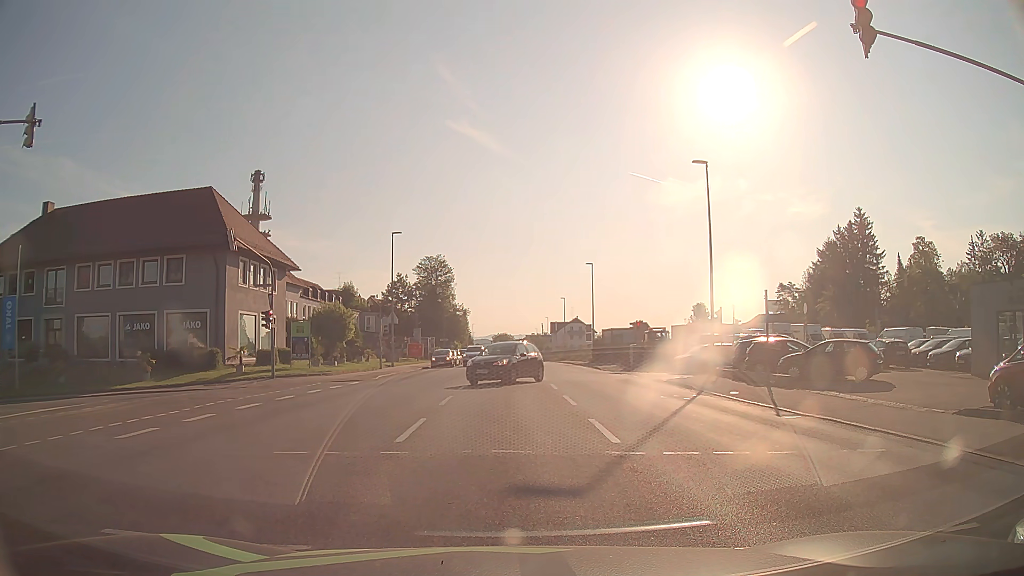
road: tertiary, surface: asphalt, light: Day
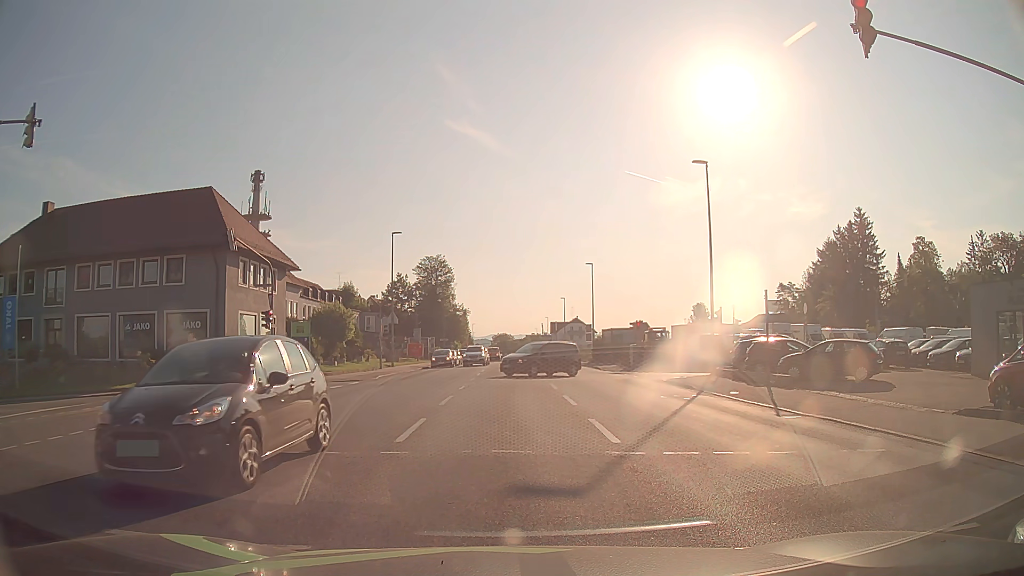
(0.0, 0.0) m; 0°
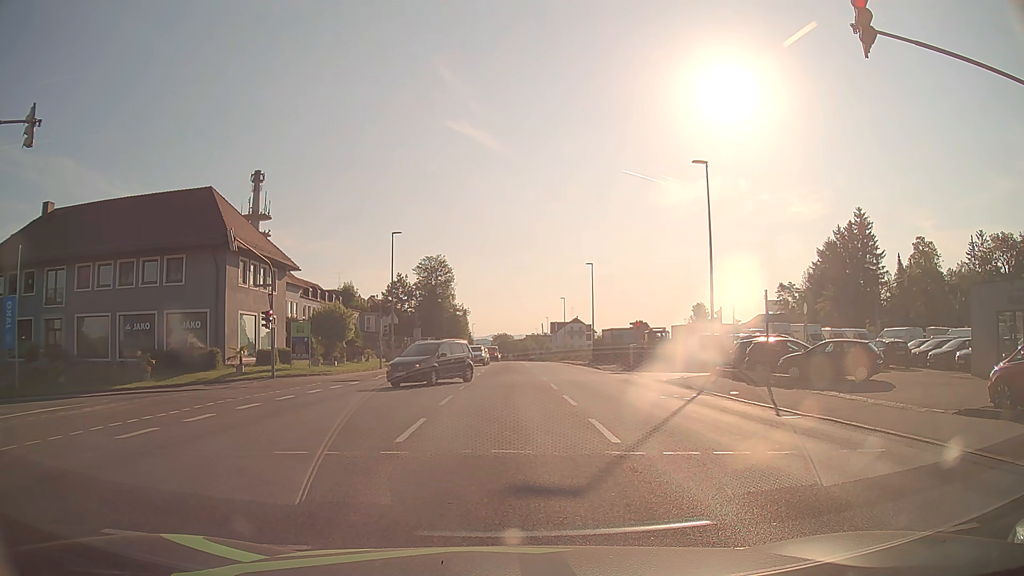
(0.0, 0.0) m; 0°
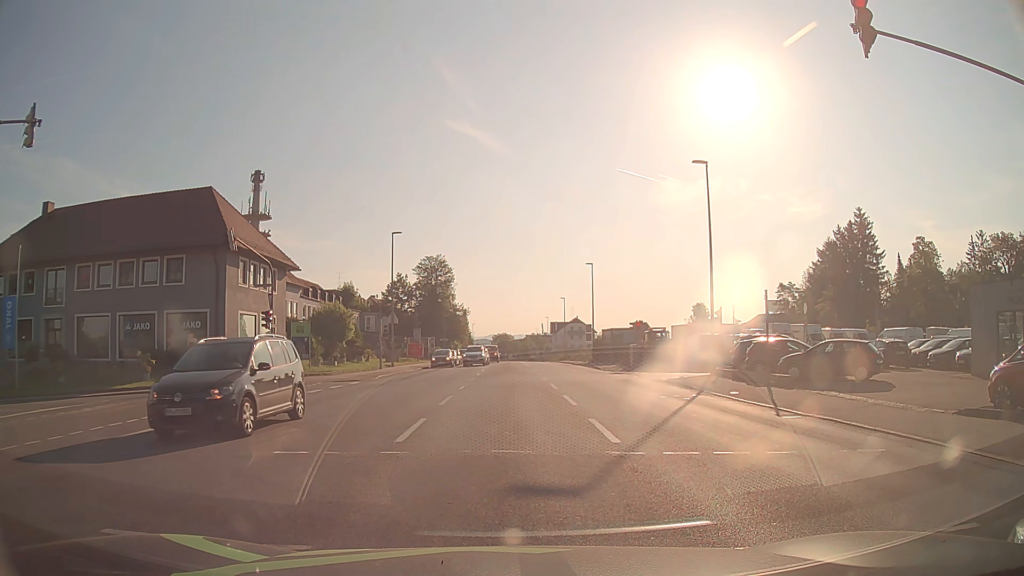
(0.0, 0.0) m; 0°
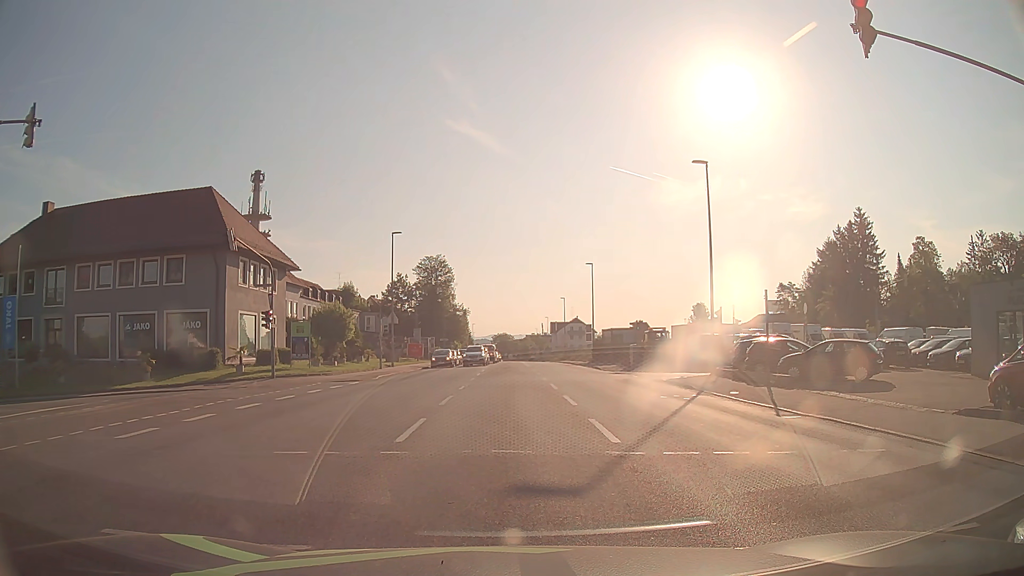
(0.0, 0.0) m; 0°
